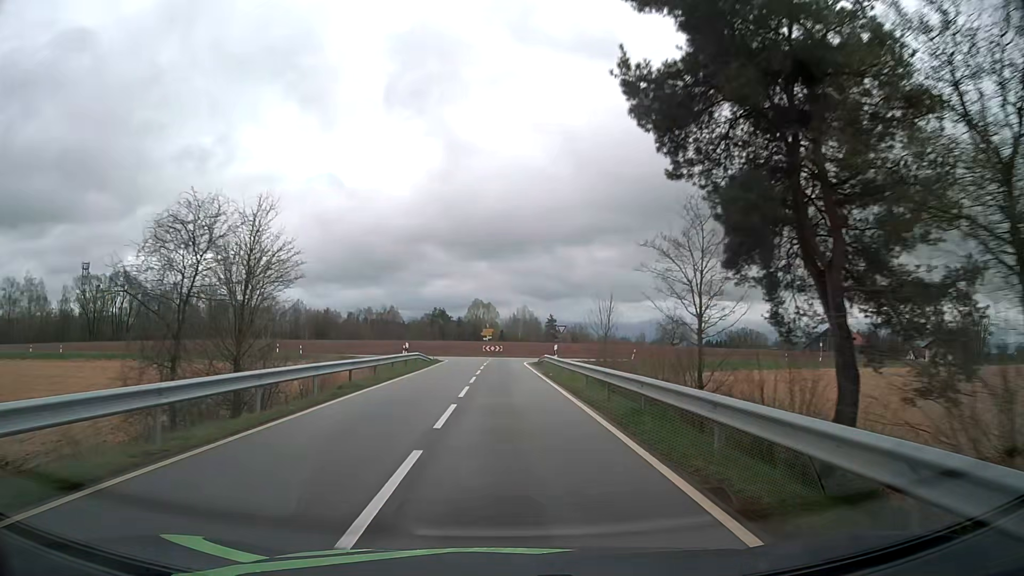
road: tertiary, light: Day
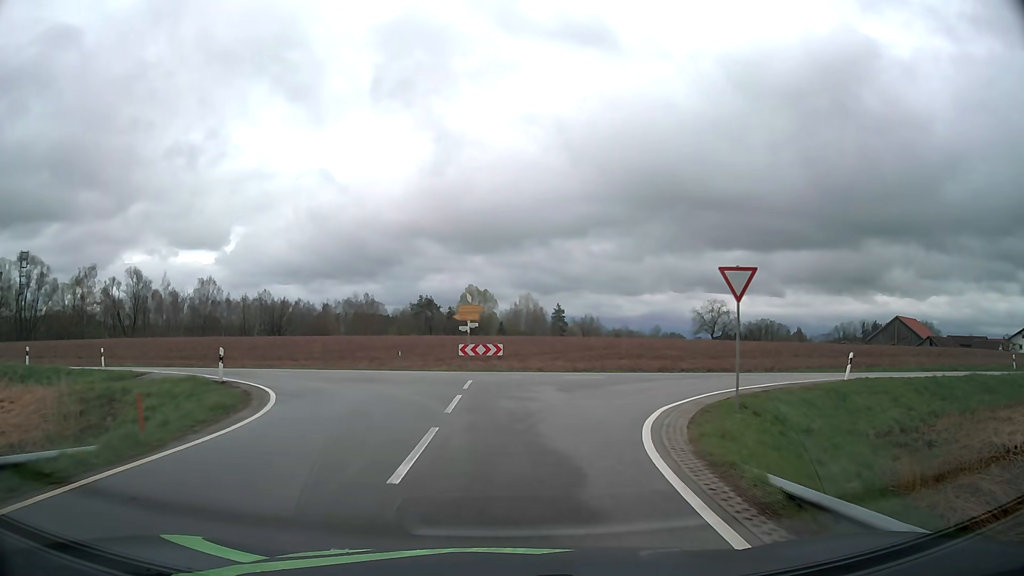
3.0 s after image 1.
(-0.1, +39.8) m; 0°
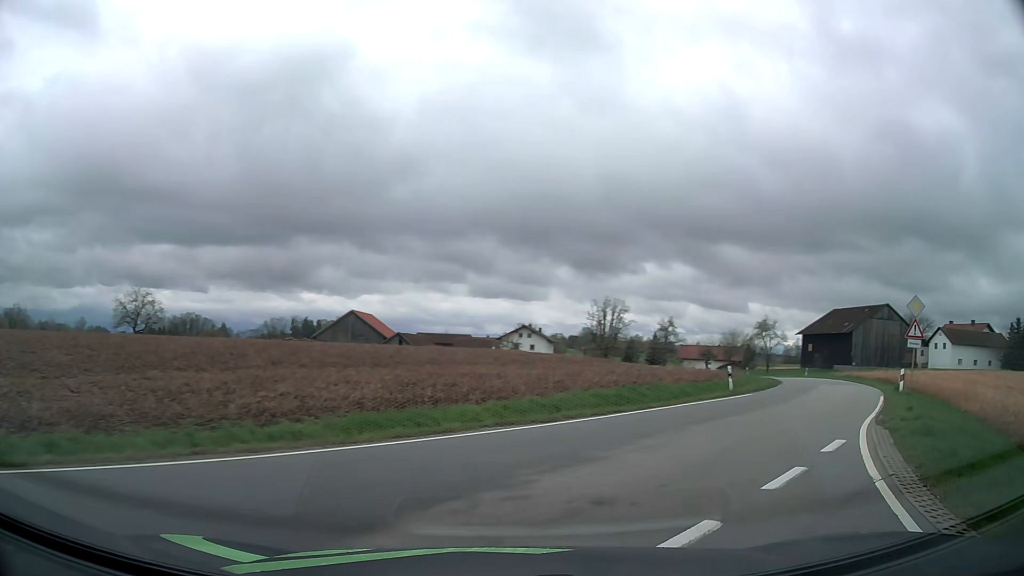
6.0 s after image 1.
(+6.0, +22.5) m; +48°
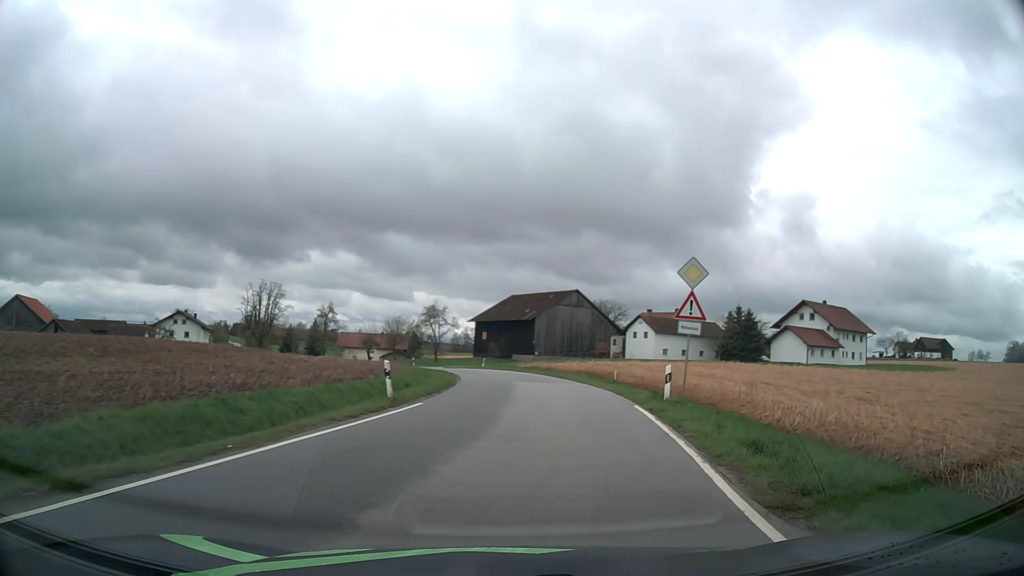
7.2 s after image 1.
(+2.5, +9.1) m; +29°
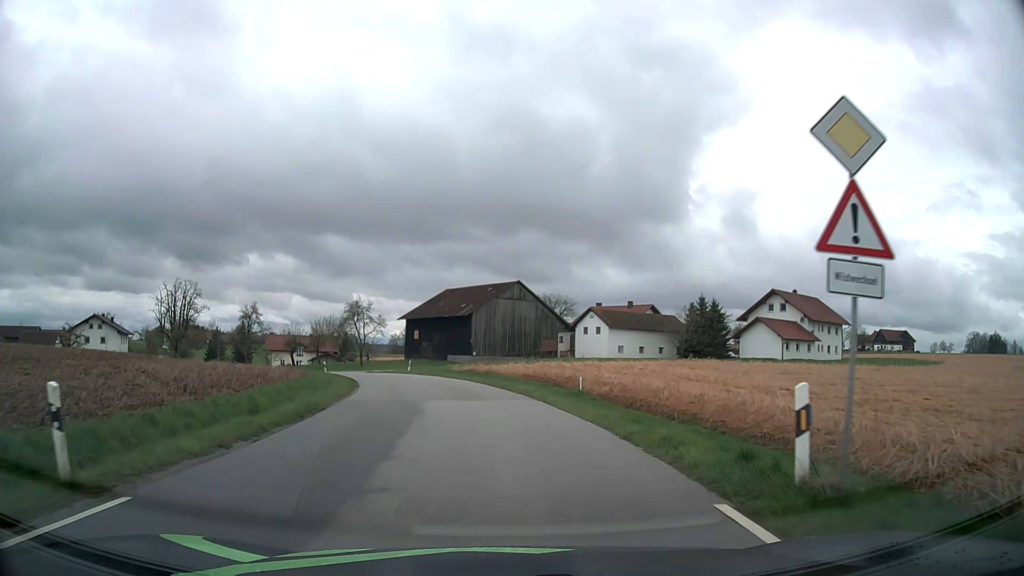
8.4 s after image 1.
(+0.9, +11.6) m; +5°
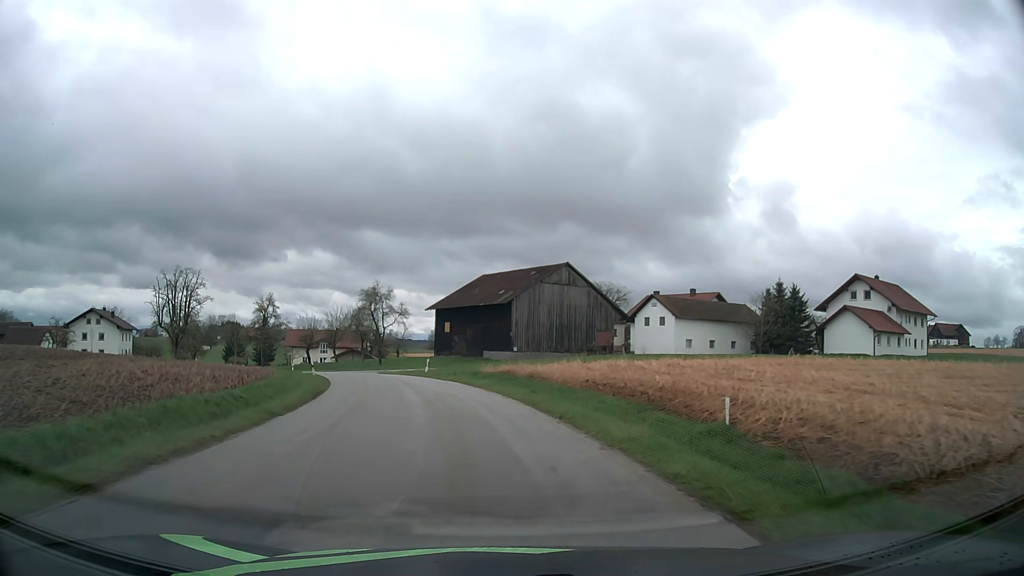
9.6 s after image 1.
(-0.3, +14.2) m; -3°
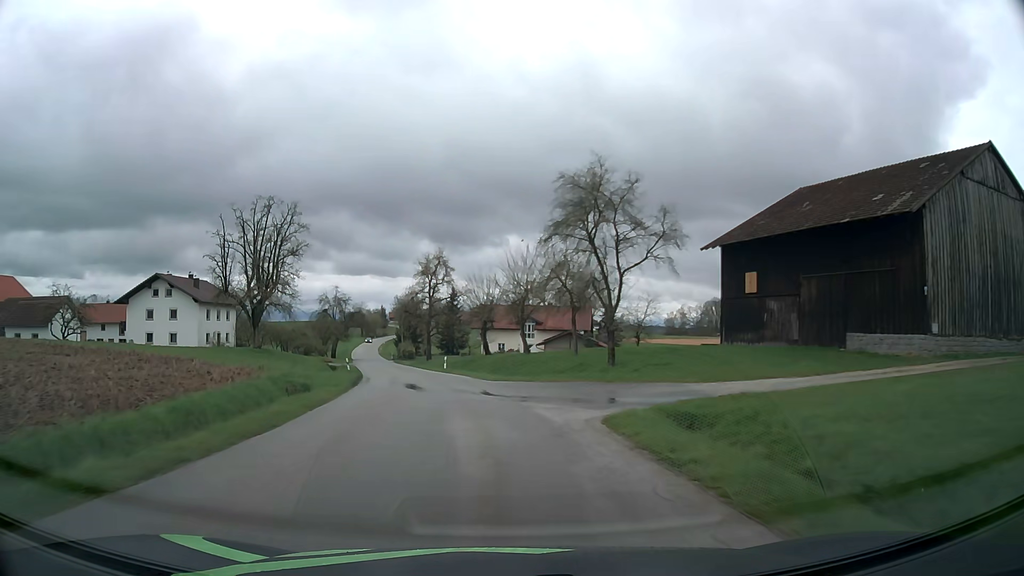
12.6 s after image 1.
(-7.5, +42.7) m; -19°
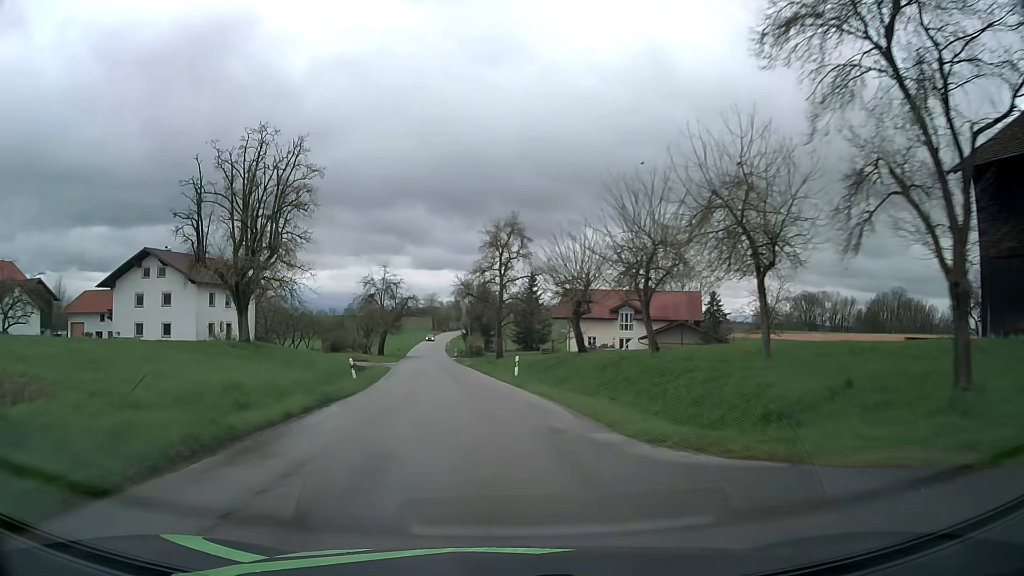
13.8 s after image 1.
(-1.3, +19.3) m; -7°
(0, +10) (-1, +20) (-2, +30) (-3, +40) (-4, +50) (-5, +60) (-7, +70) (-8, +80) (-9, +89) (-10, +99) m
